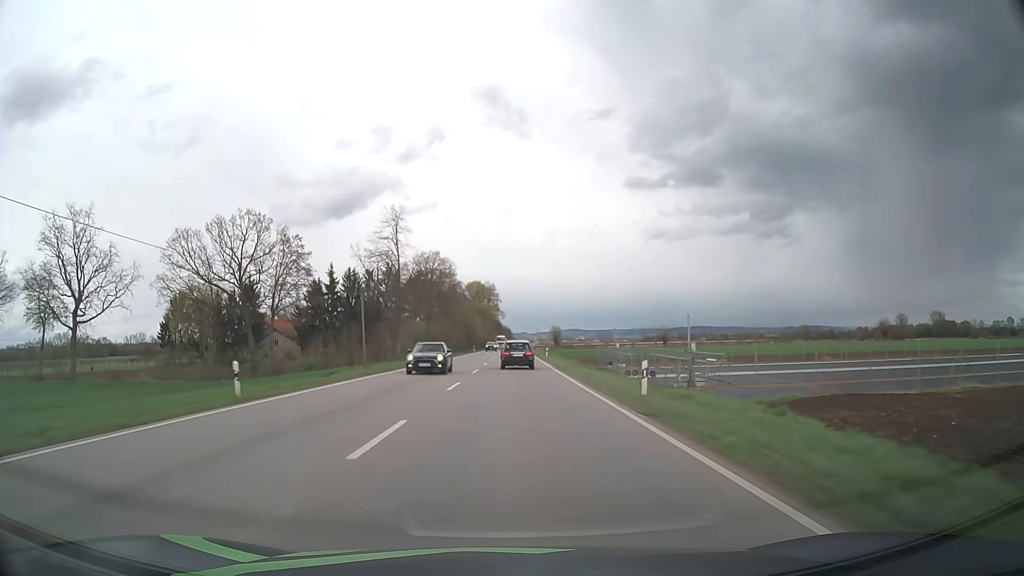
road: primary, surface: asphalt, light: Day
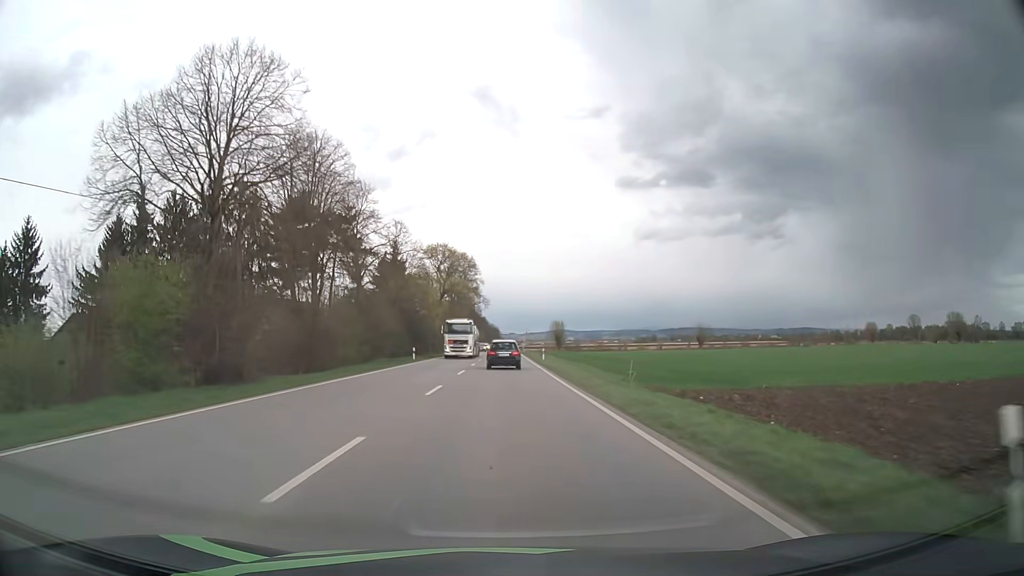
(+0.8, +62.2) m; +1°
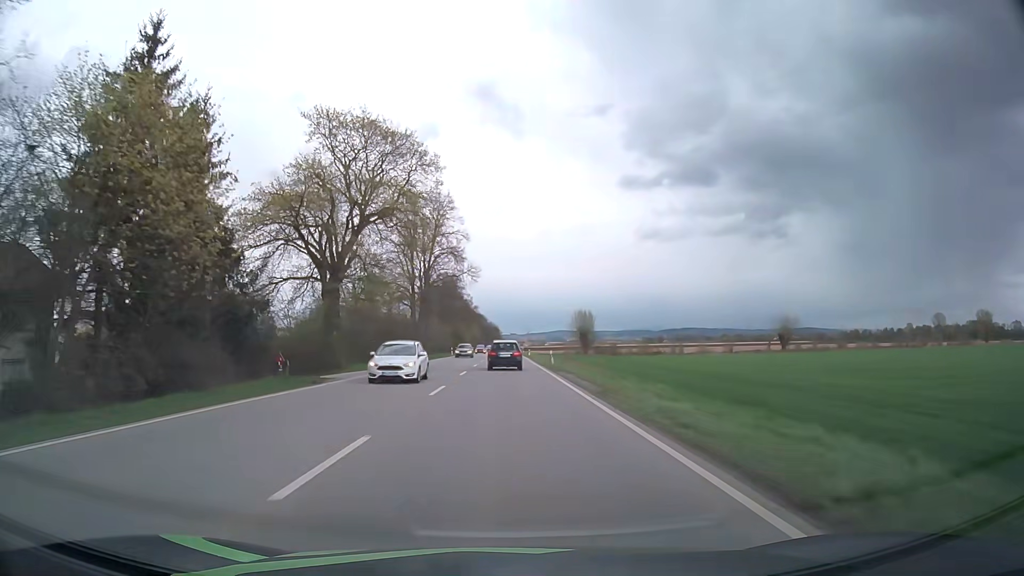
(-0.1, +59.7) m; 0°
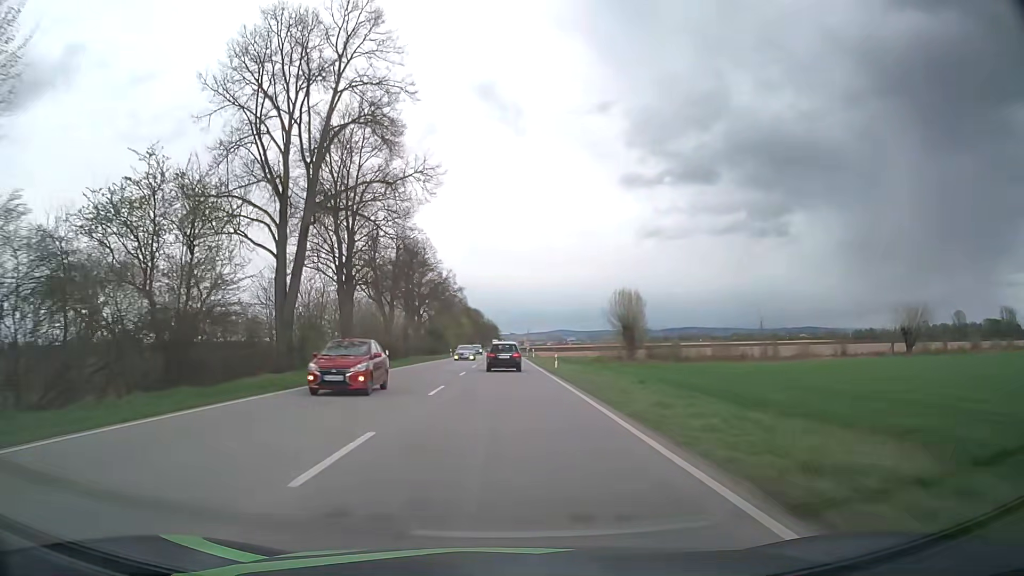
(0.0, +47.4) m; 0°
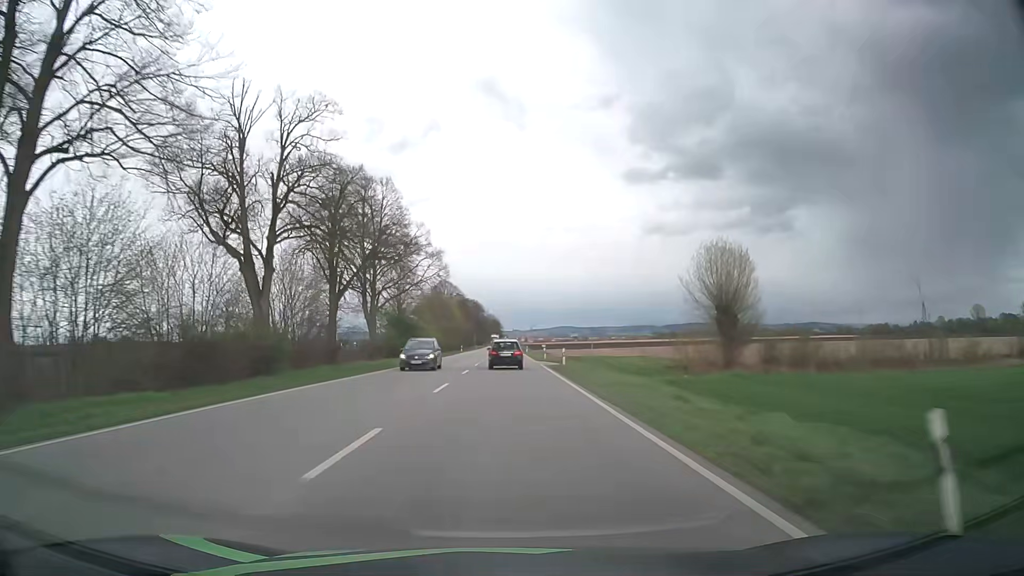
(+0.1, +35.9) m; 0°
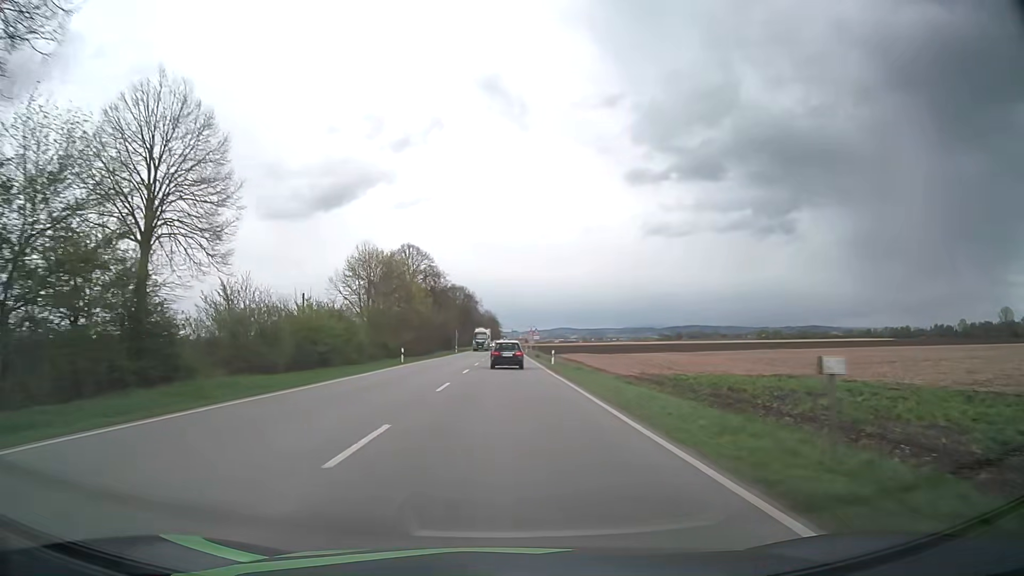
(0.0, +58.8) m; 0°
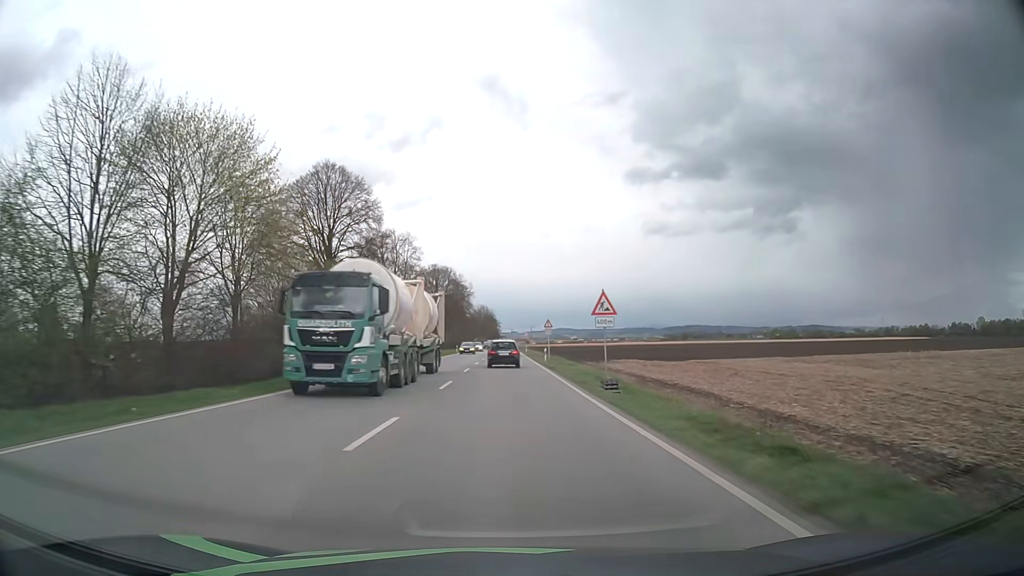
(0.0, +46.8) m; 0°
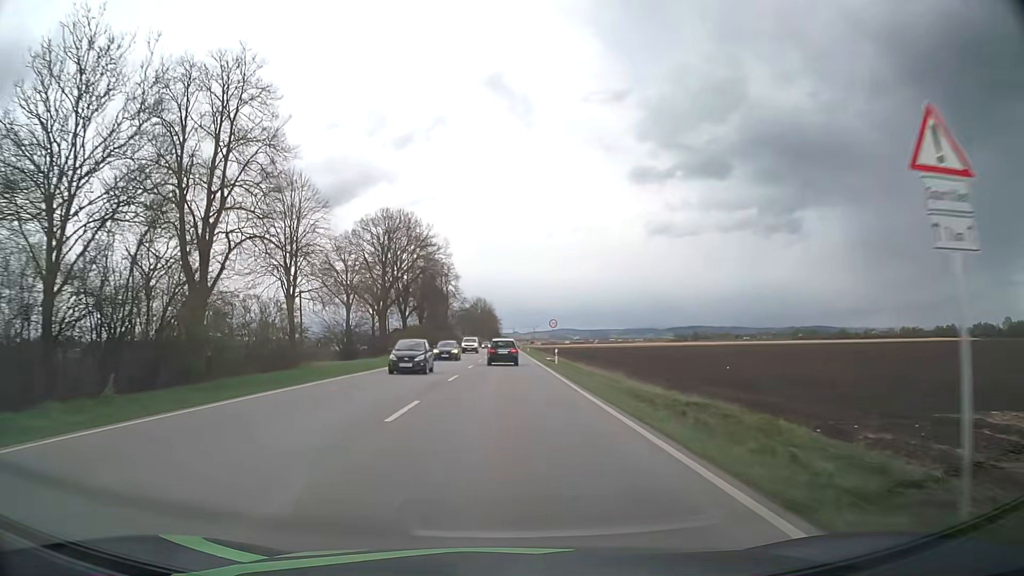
(0.0, +56.7) m; 0°
(0, +10) (0, +20) (0, +30) (0, +40) (0, +50) (0, +60) (0, +70) (0, +80) (0, +90) (0, +100) m
